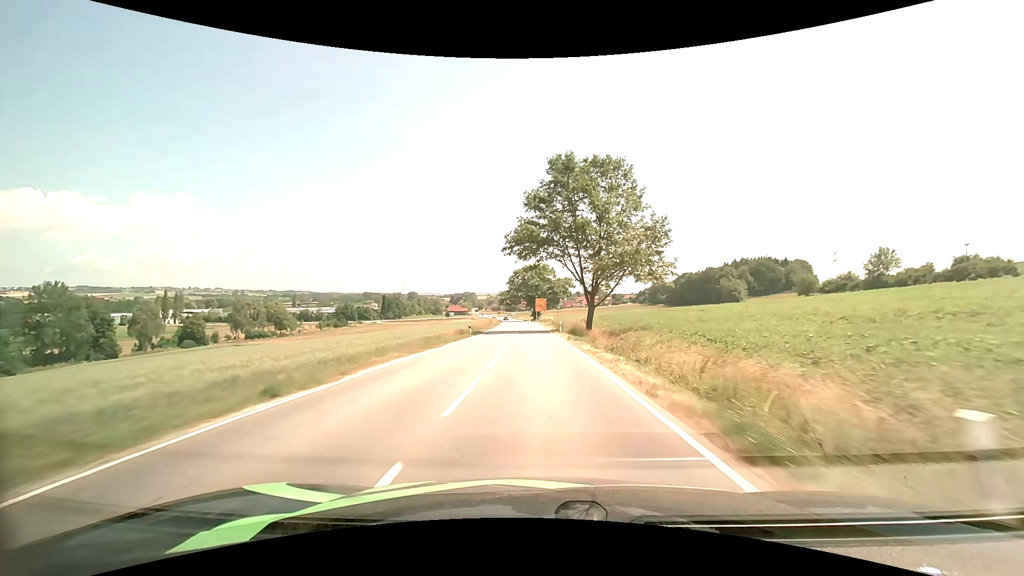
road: secondary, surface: asphalt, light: Day
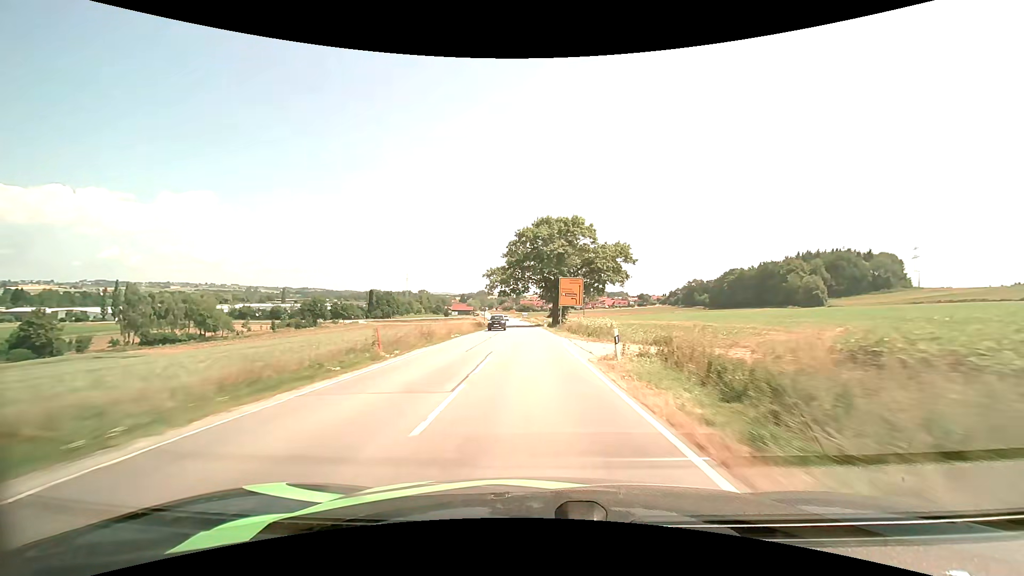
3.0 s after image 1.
(-1.3, +66.6) m; -2°
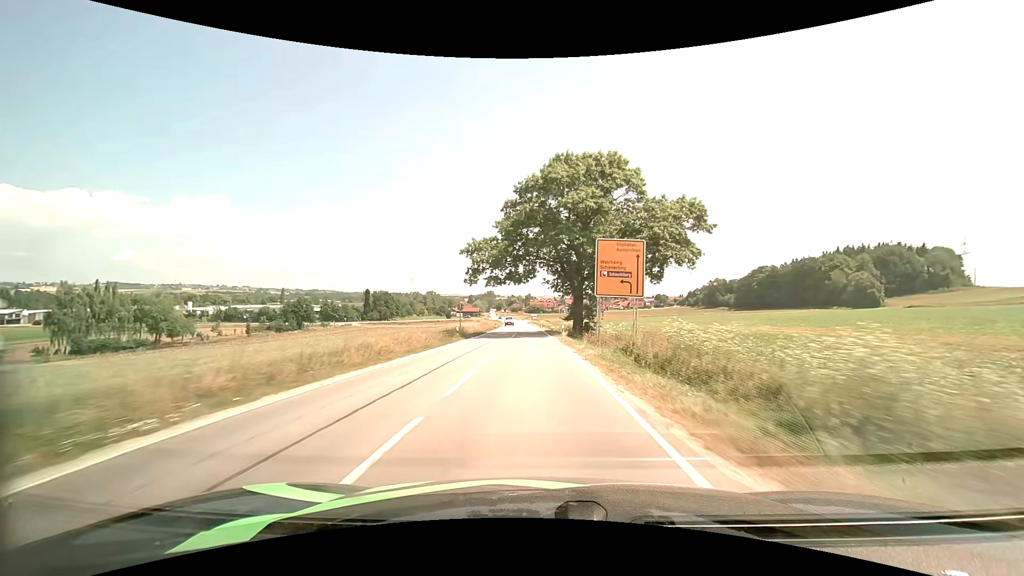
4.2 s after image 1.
(-0.2, +27.4) m; -1°
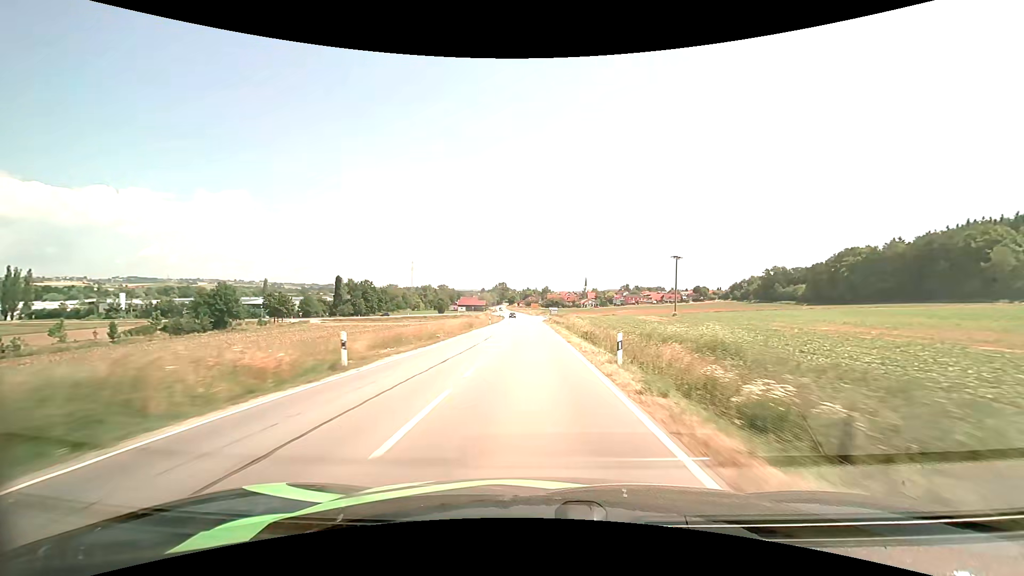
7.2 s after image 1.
(-1.3, +69.5) m; -2°
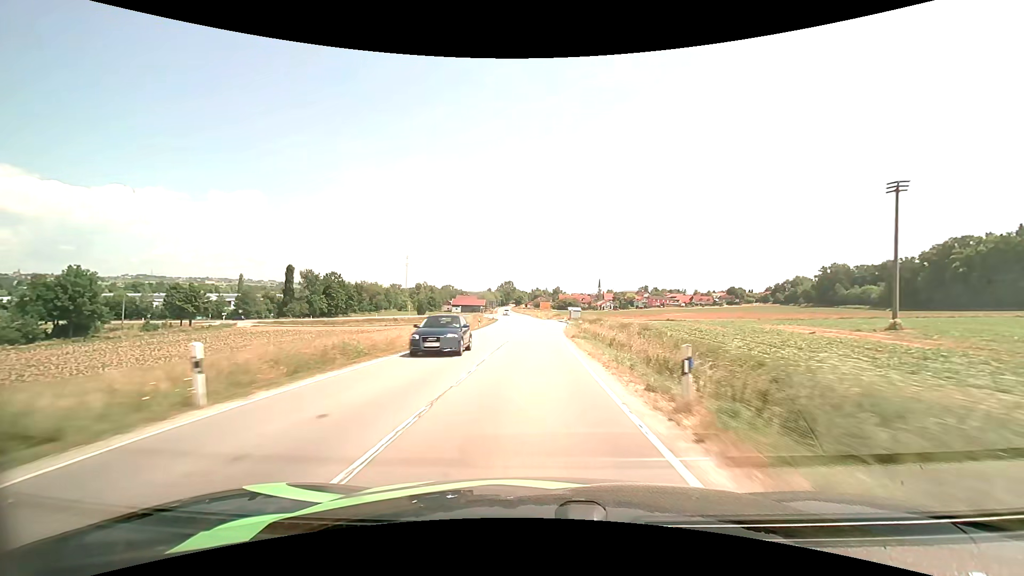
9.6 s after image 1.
(-0.5, +55.3) m; -1°
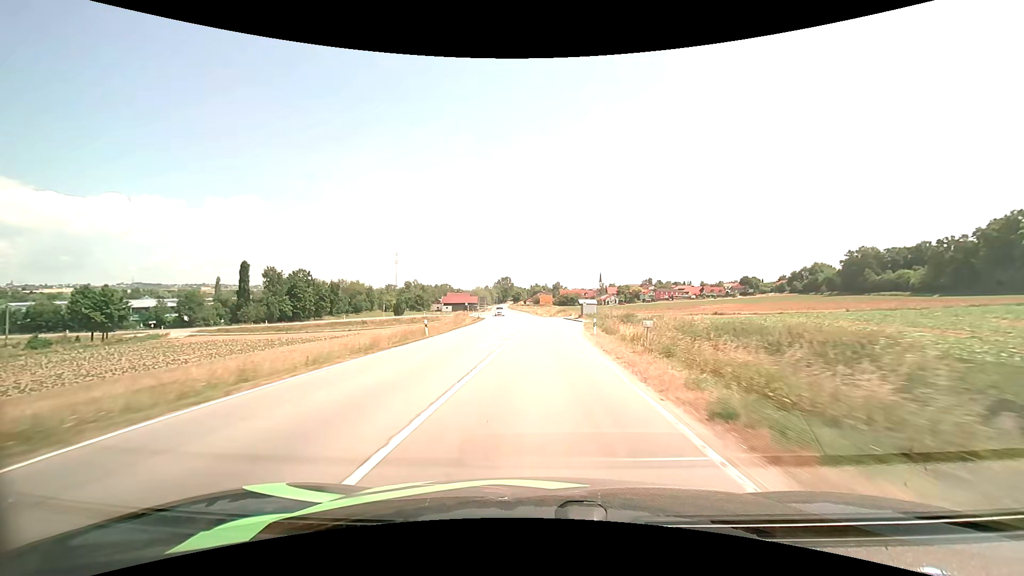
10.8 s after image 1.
(0.0, +26.9) m; 0°
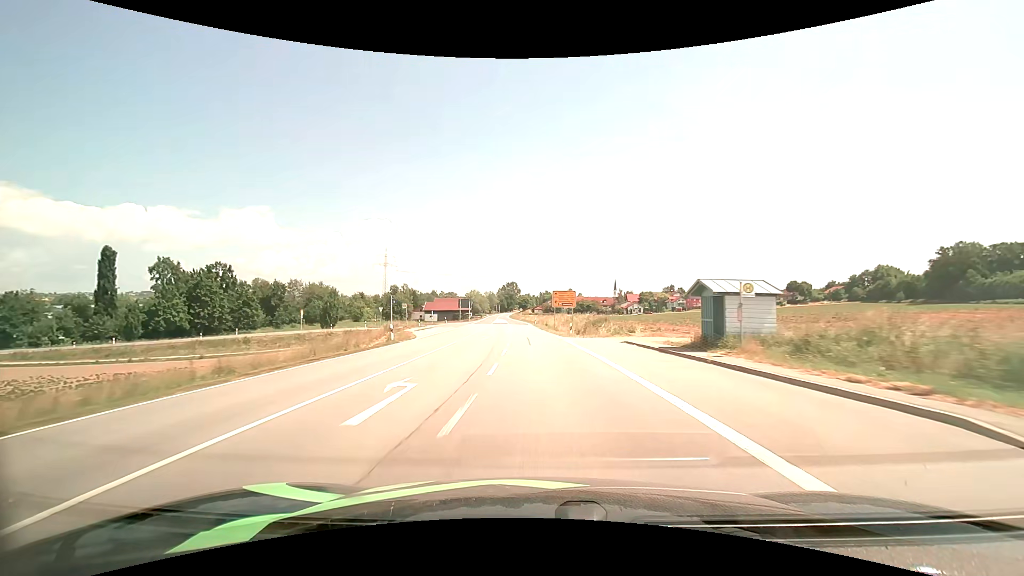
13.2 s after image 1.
(-0.1, +52.9) m; -1°
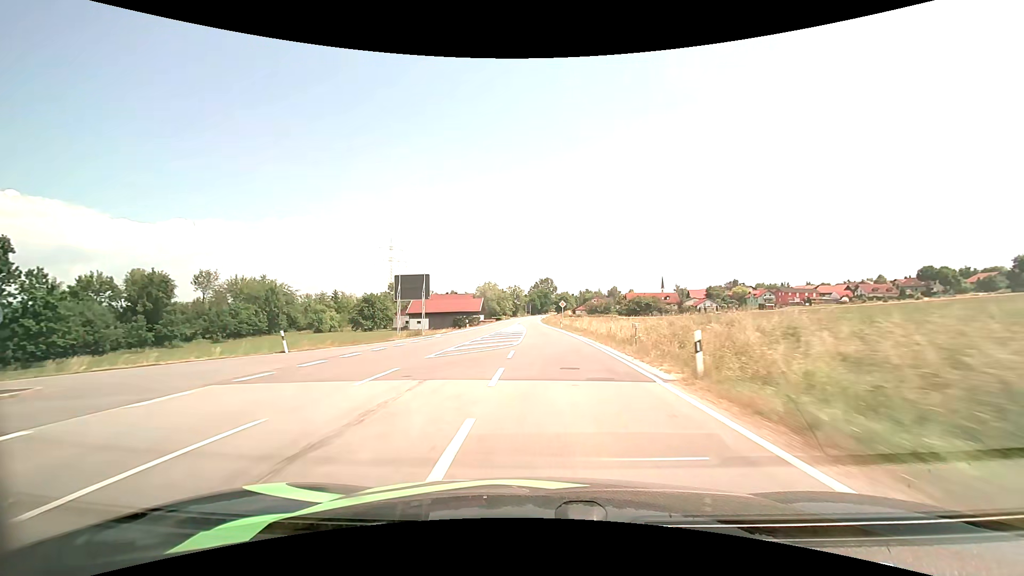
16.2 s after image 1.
(-3.0, +67.8) m; -4°
(0, +10) (0, +20) (0, +30) (0, +40) (0, +50) (-1, +60) (-1, +70) (-1, +80) (-1, +90) (-1, +100) m
